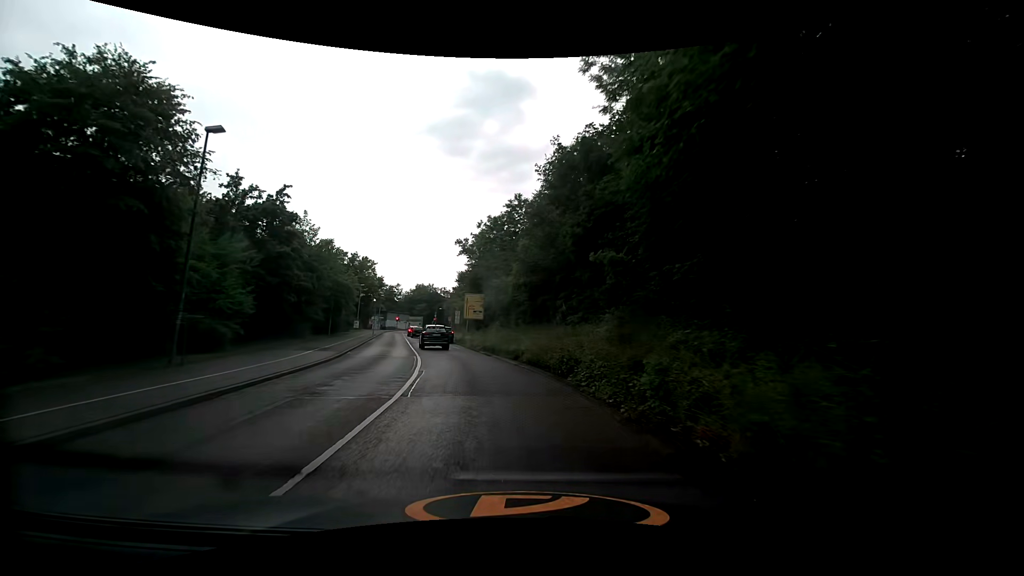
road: secondary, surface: asphalt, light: Day
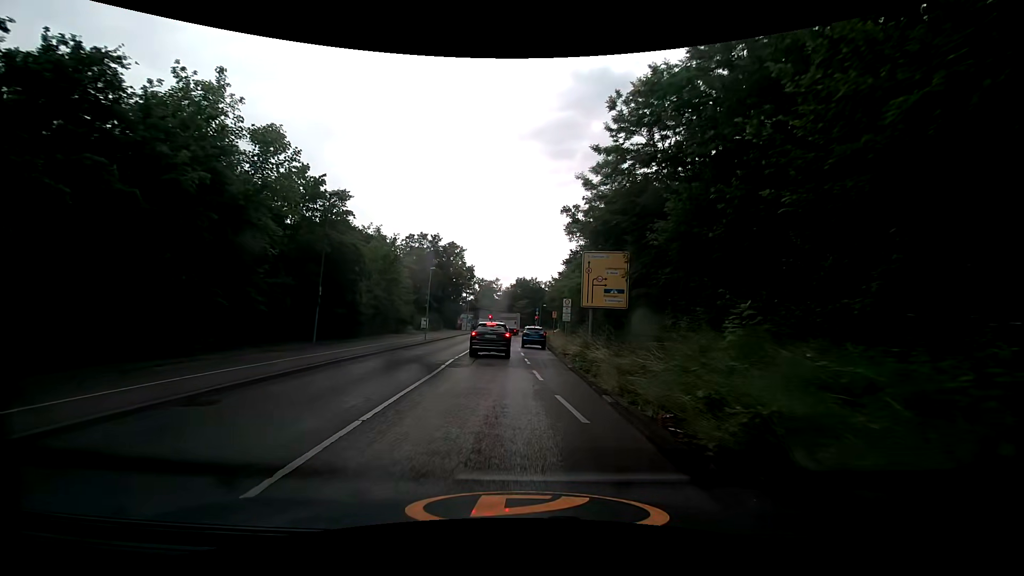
(-3.5, +27.4) m; -12°
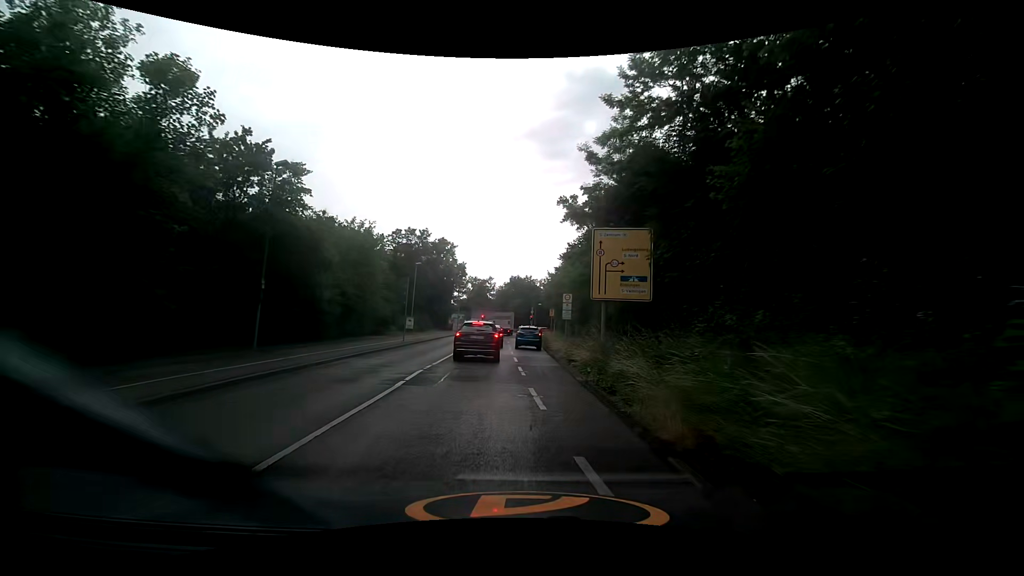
(0.0, +5.0) m; -1°
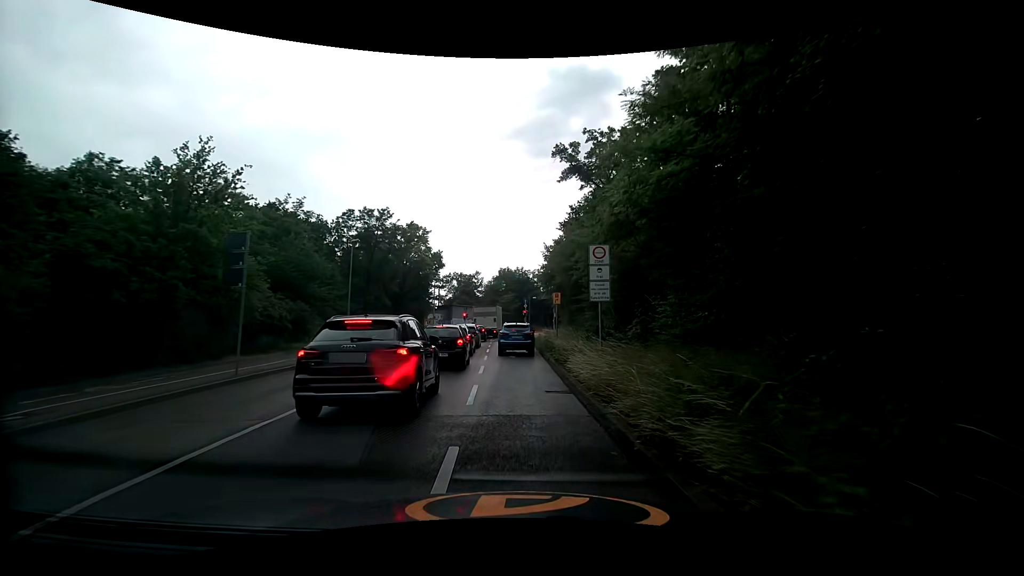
(+0.5, +17.7) m; +1°
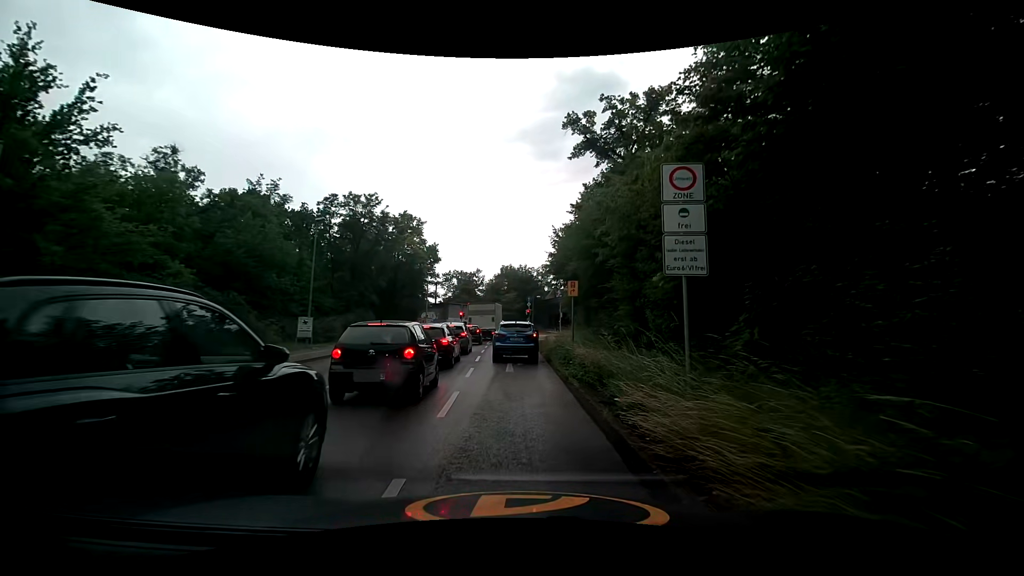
(-0.1, +7.4) m; -1°
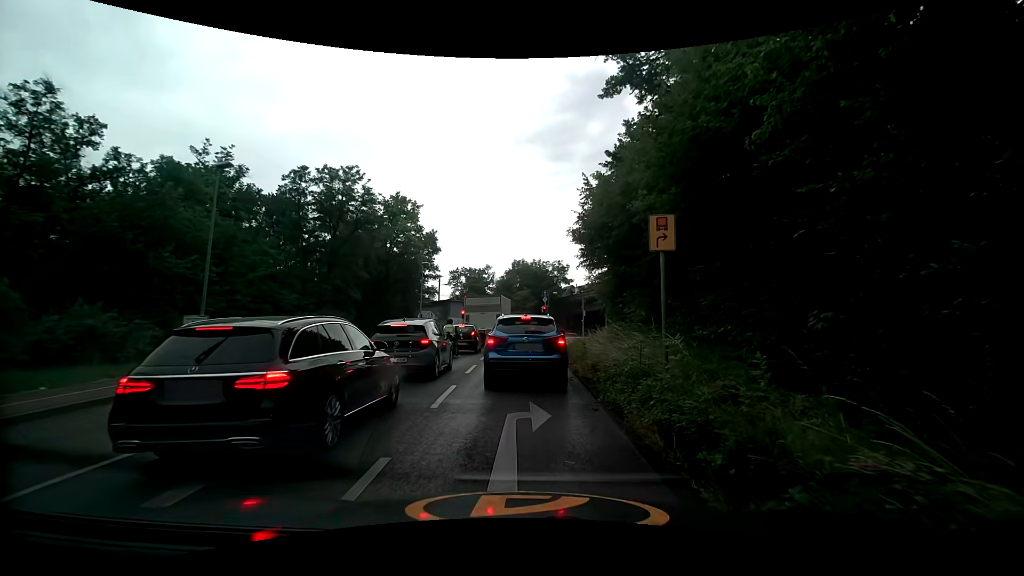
(0.0, +11.2) m; -1°
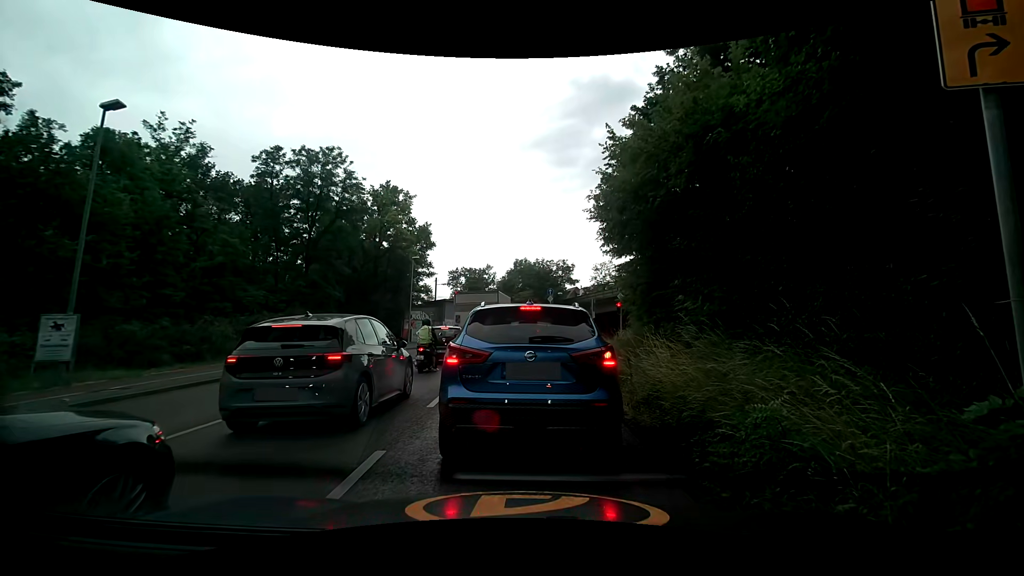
(0.0, +5.6) m; +2°
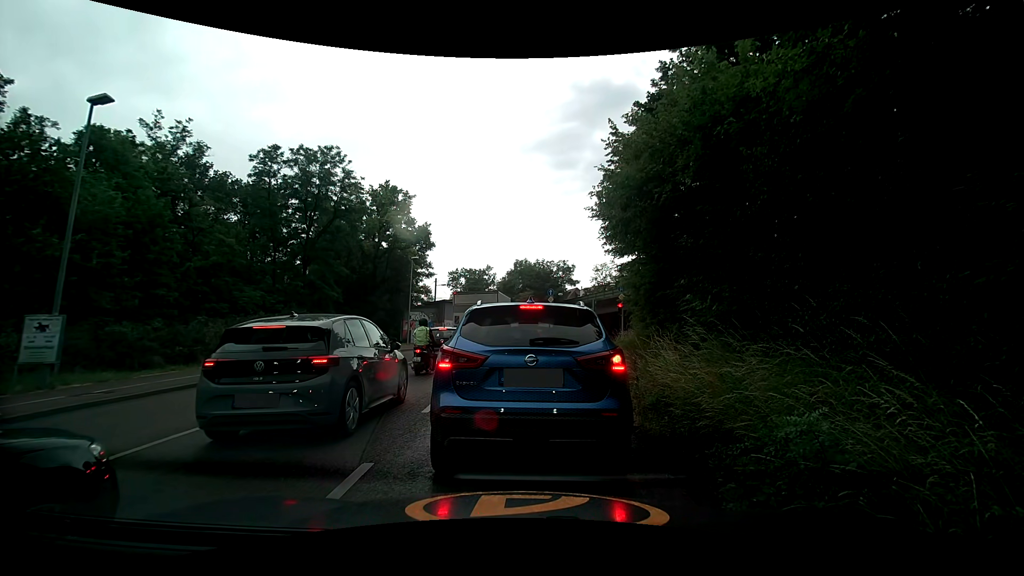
(0.0, +0.5) m; 0°
